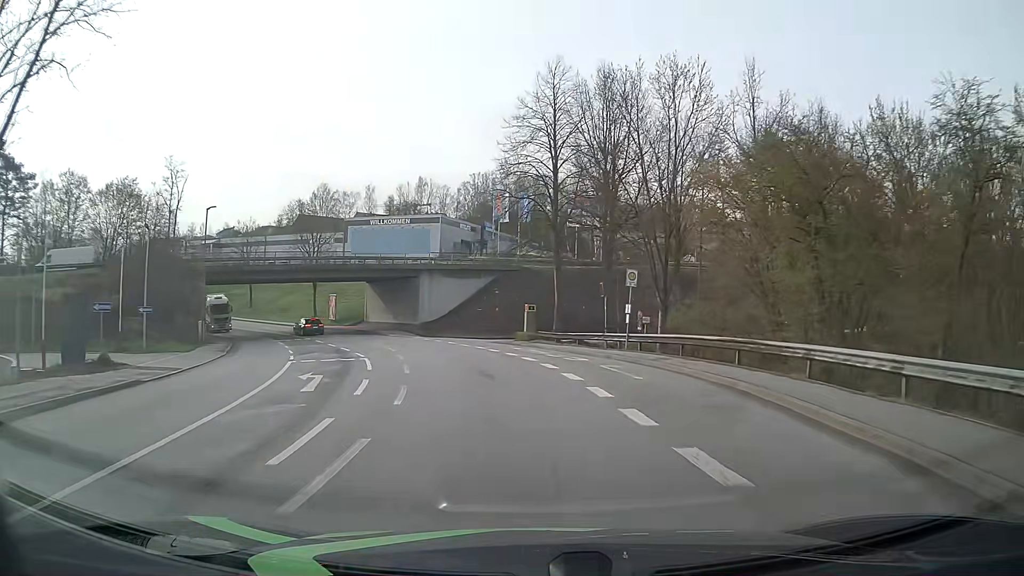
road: tertiary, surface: asphalt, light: Day
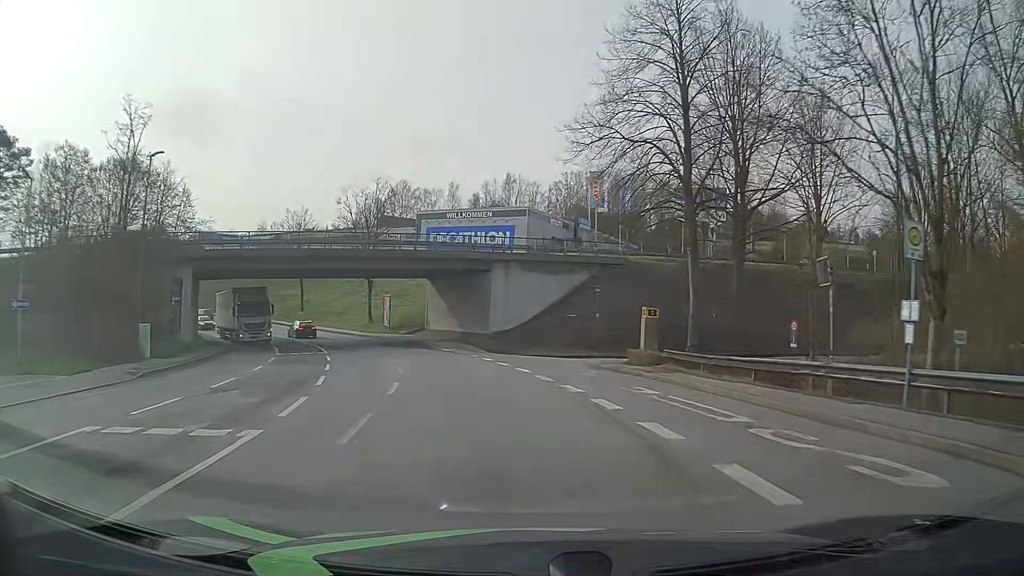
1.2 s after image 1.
(-1.0, +15.6) m; -8°
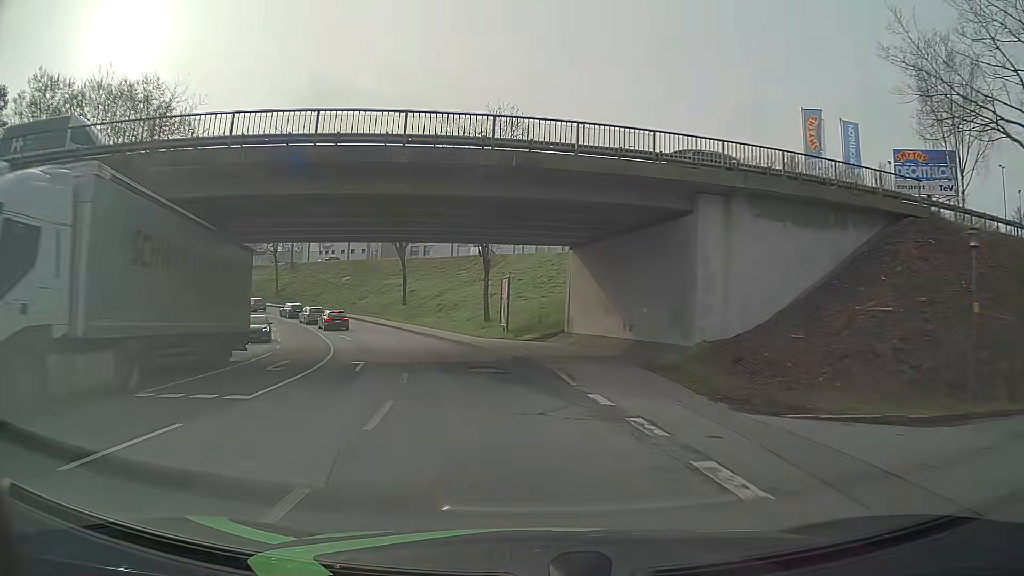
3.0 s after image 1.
(-2.6, +23.4) m; -13°
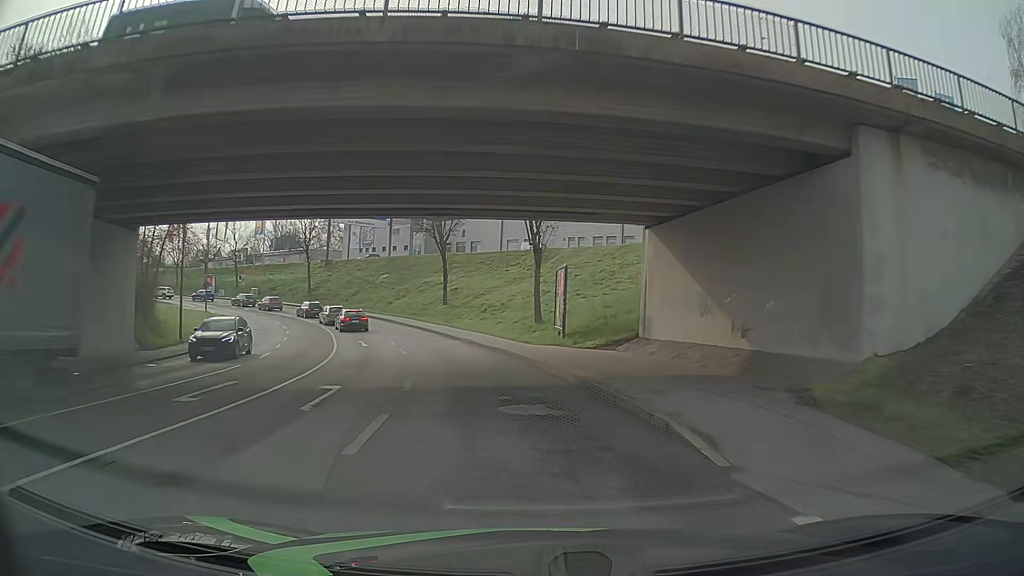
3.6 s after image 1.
(-0.3, +7.9) m; -4°
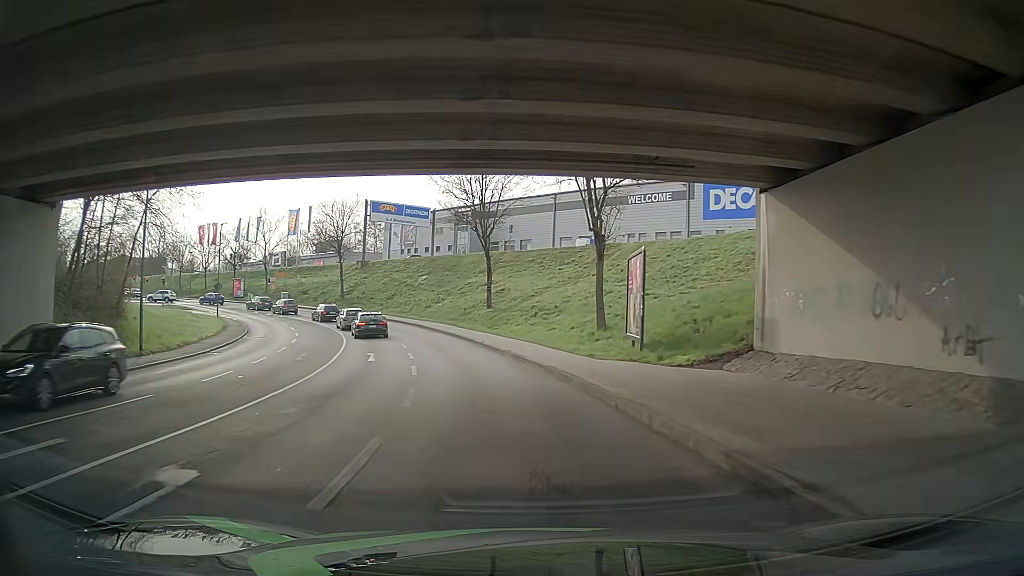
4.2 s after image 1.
(-0.3, +8.0) m; -5°
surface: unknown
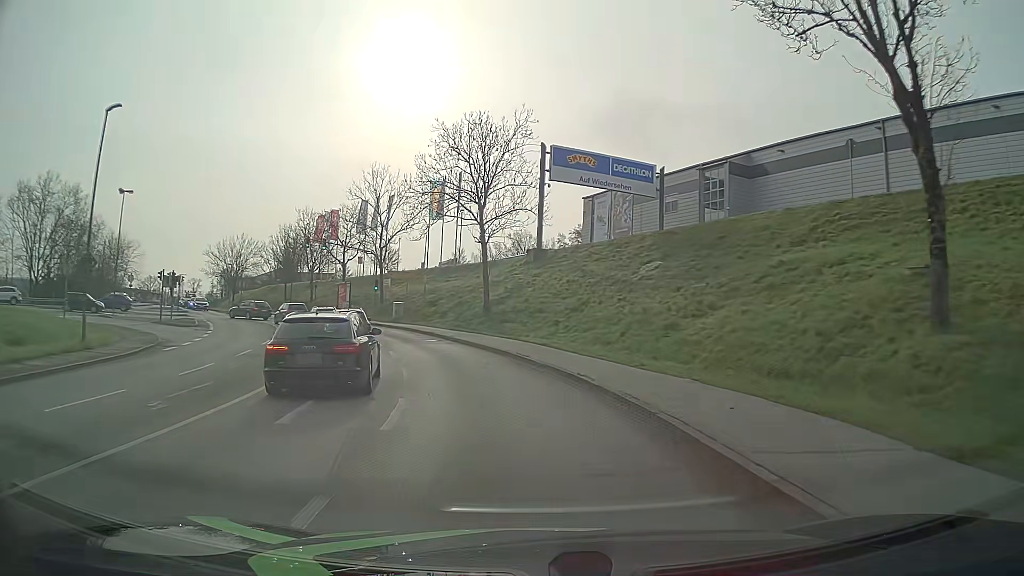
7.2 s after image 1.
(-6.1, +38.8) m; -19°
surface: asphalt
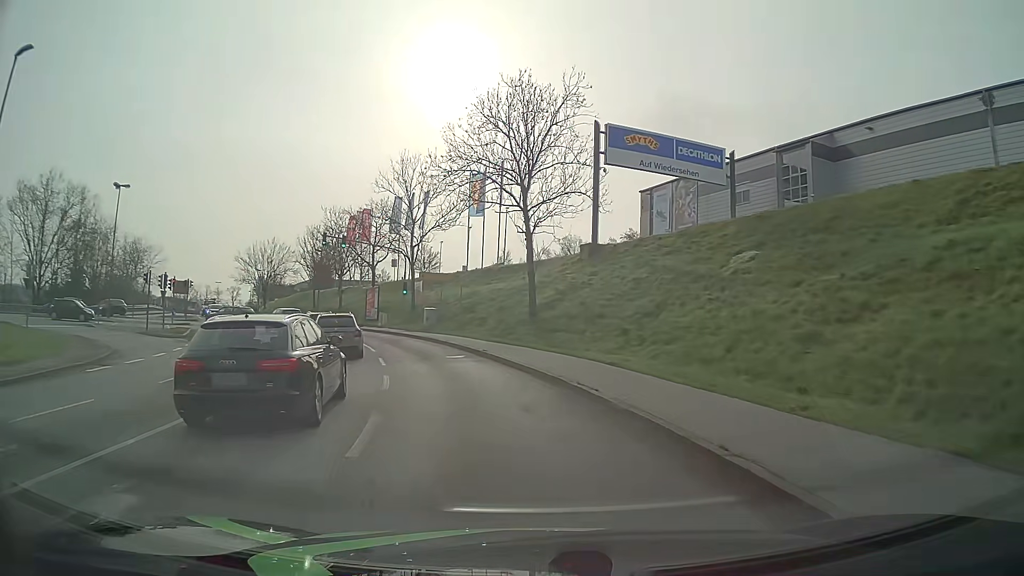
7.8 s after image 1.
(-0.2, +7.6) m; -4°
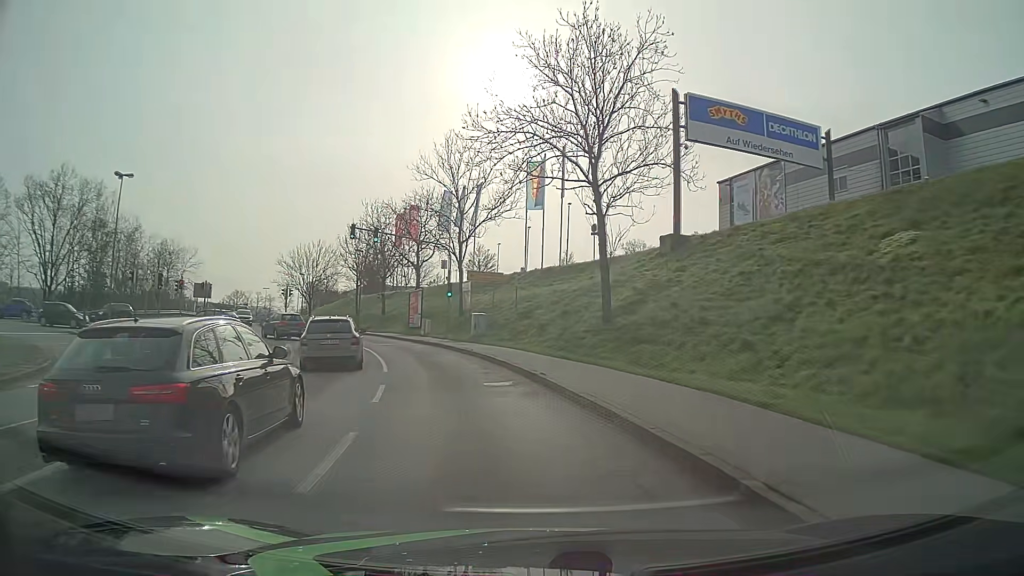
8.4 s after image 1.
(-0.3, +7.5) m; -5°
(-1, +10) (-3, +20) (-6, +29) (-9, +39) (-14, +48) (-18, +57) (-23, +65) (-28, +74) (-32, +83) (-37, +92) m
